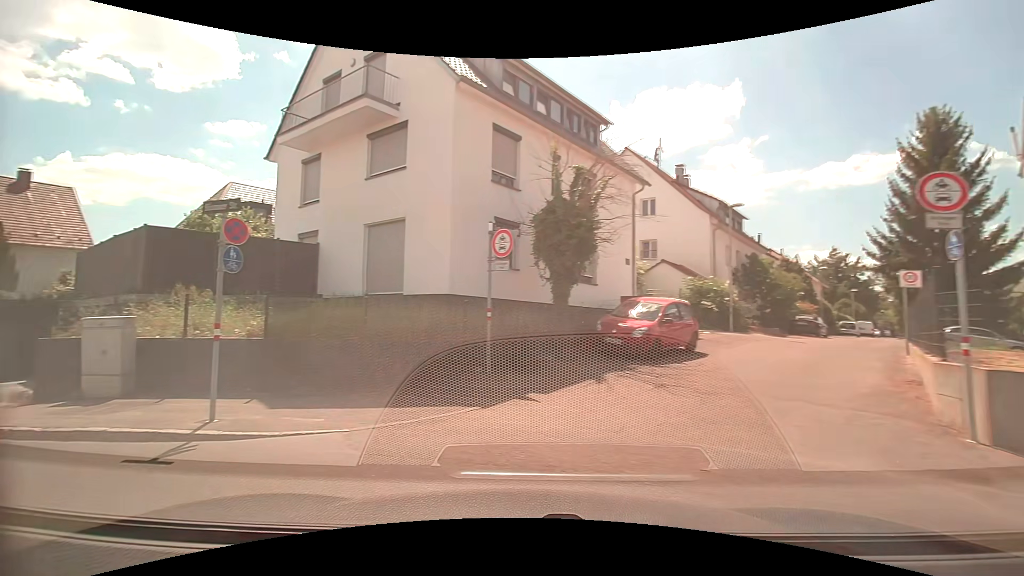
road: residential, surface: asphalt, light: Day
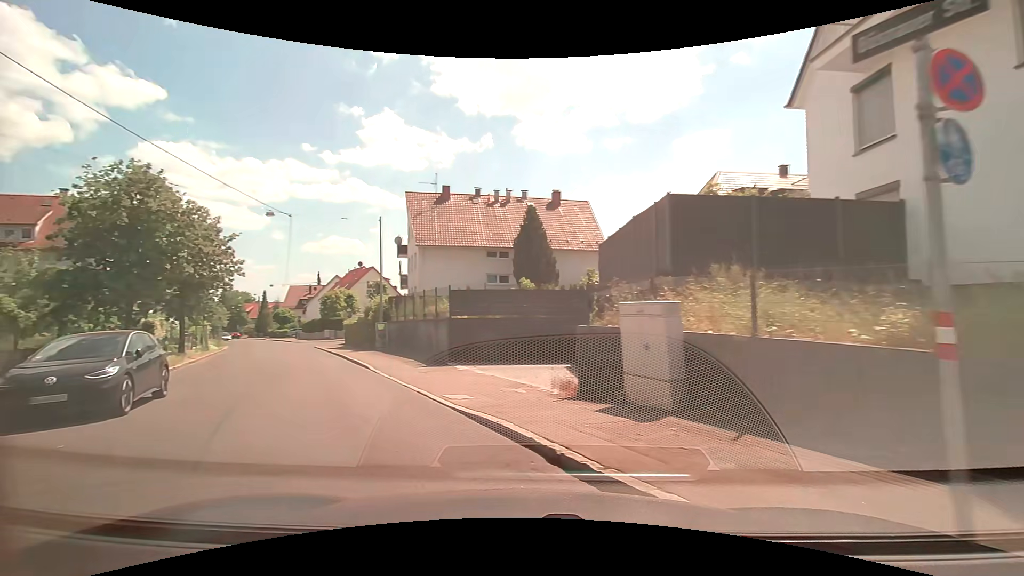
(-2.4, +4.7) m; -50°
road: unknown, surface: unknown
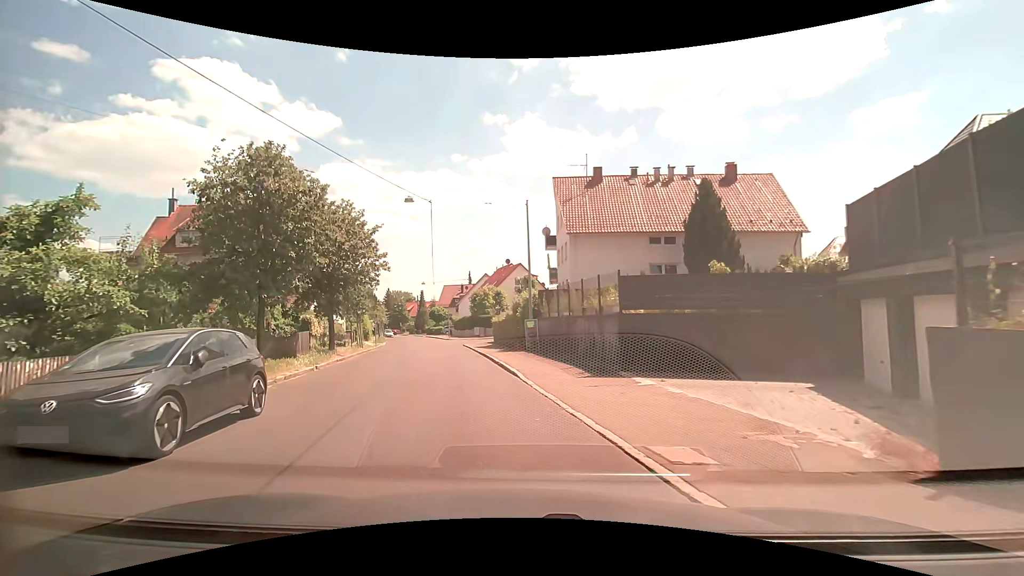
(-0.9, +4.5) m; -16°
